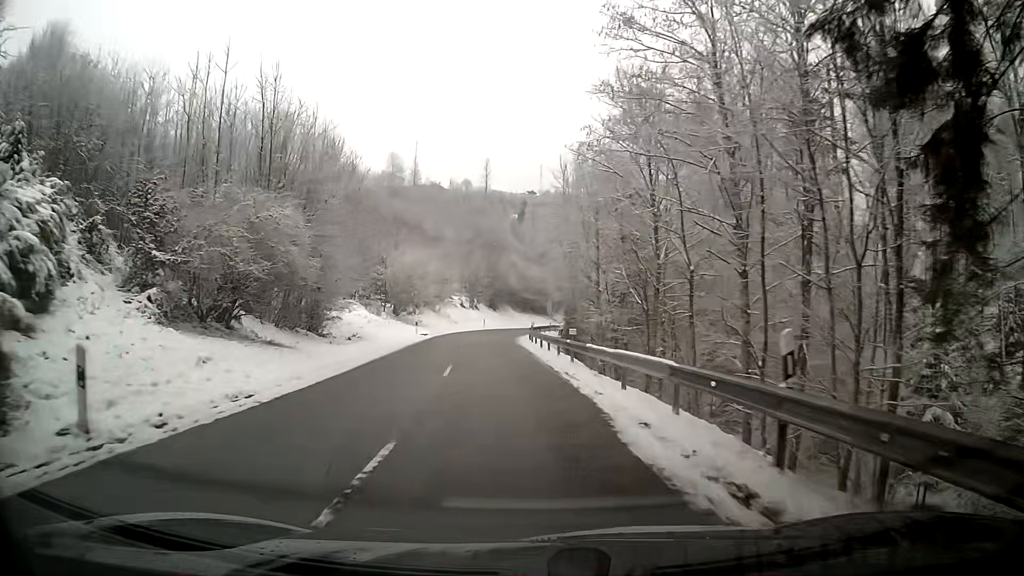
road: secondary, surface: asphalt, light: Day
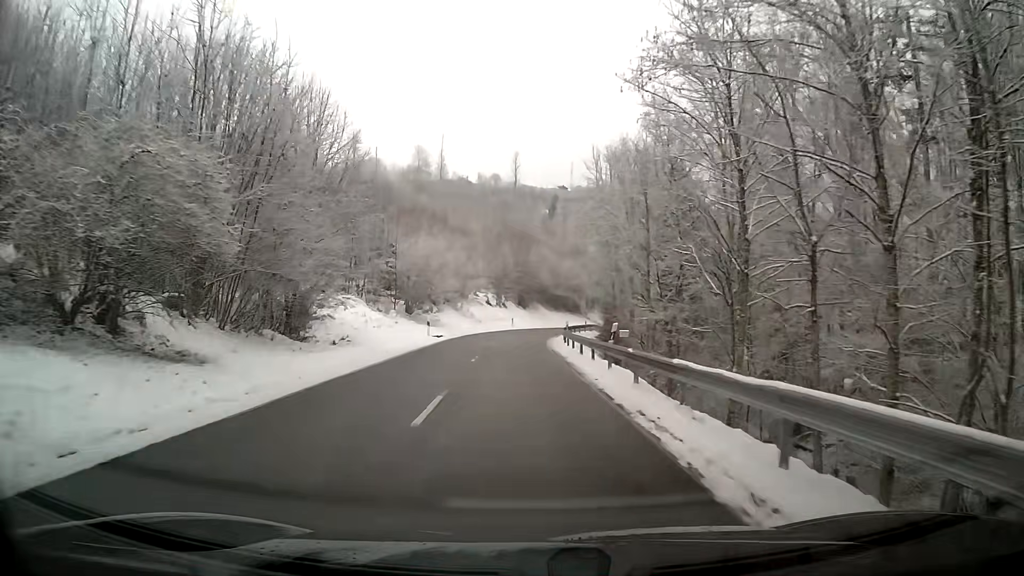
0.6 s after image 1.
(-0.1, +7.8) m; -2°
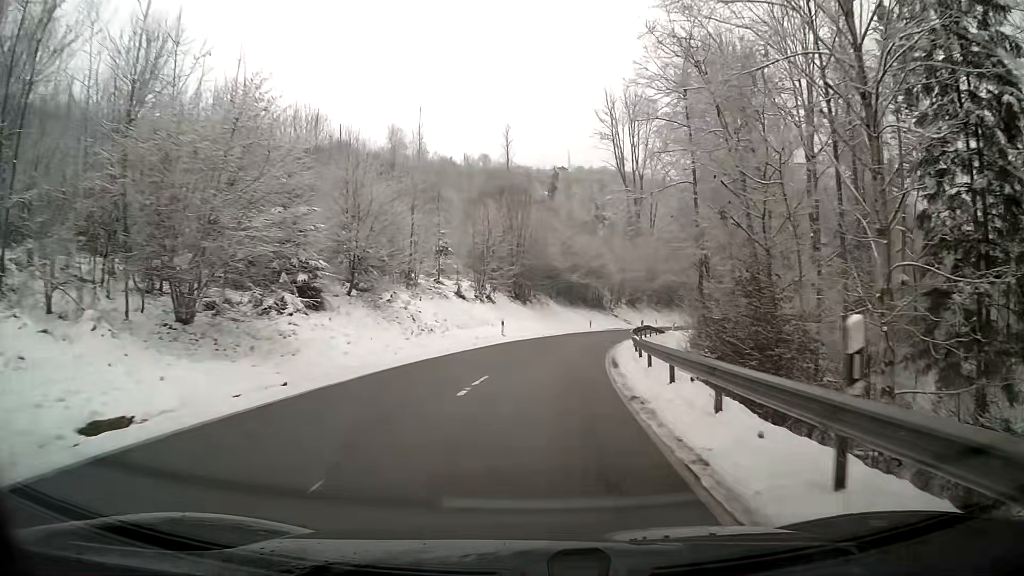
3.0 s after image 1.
(-0.4, +33.8) m; +1°
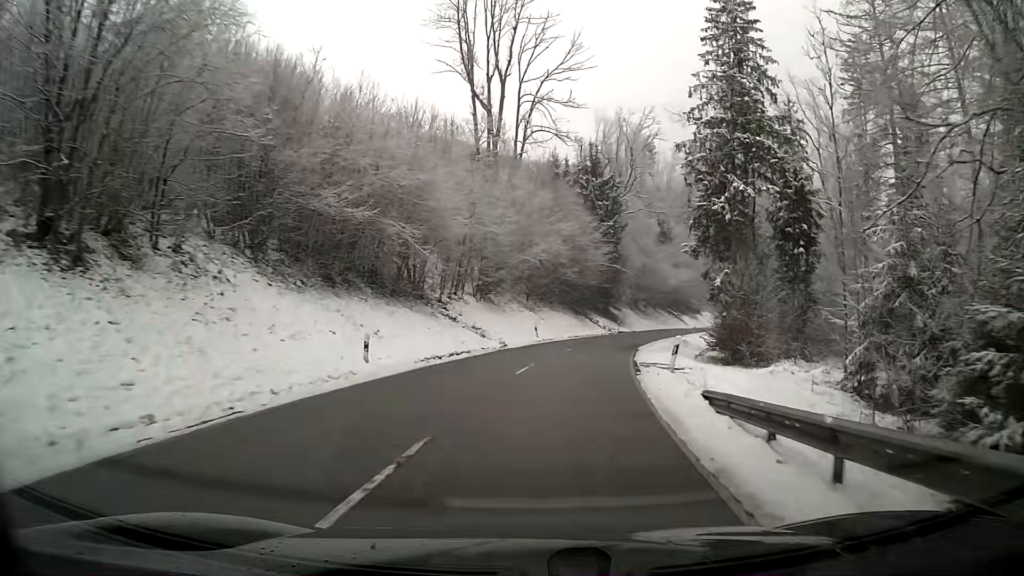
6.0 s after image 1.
(+5.3, +43.9) m; +15°
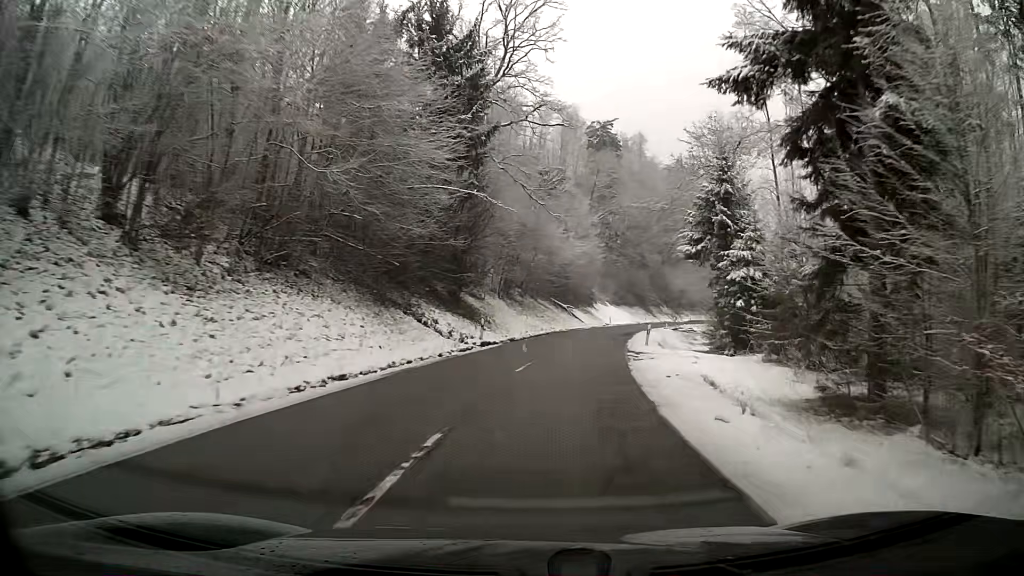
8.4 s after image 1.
(+4.0, +36.3) m; +12°
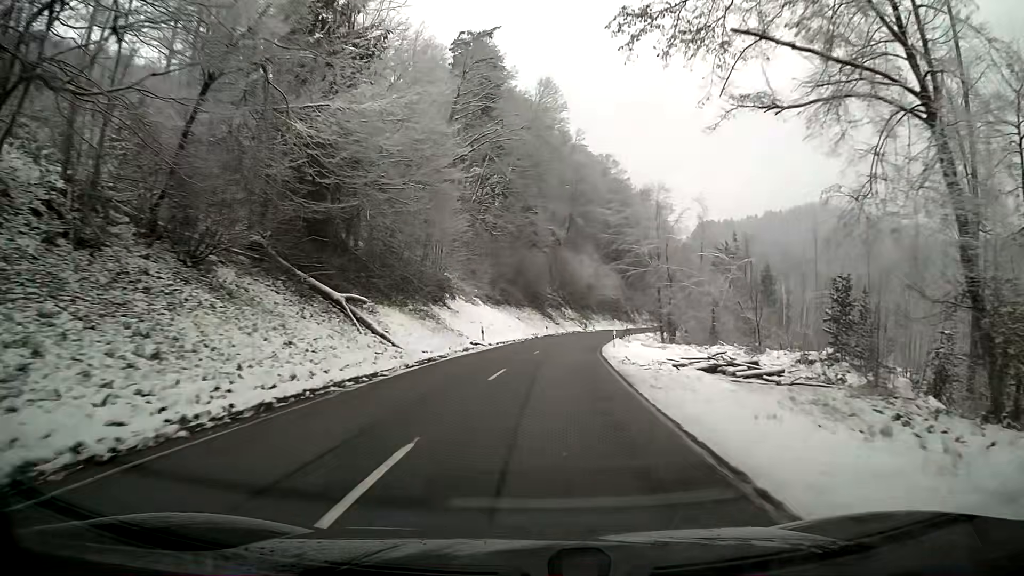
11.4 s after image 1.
(+5.1, +48.7) m; +10°
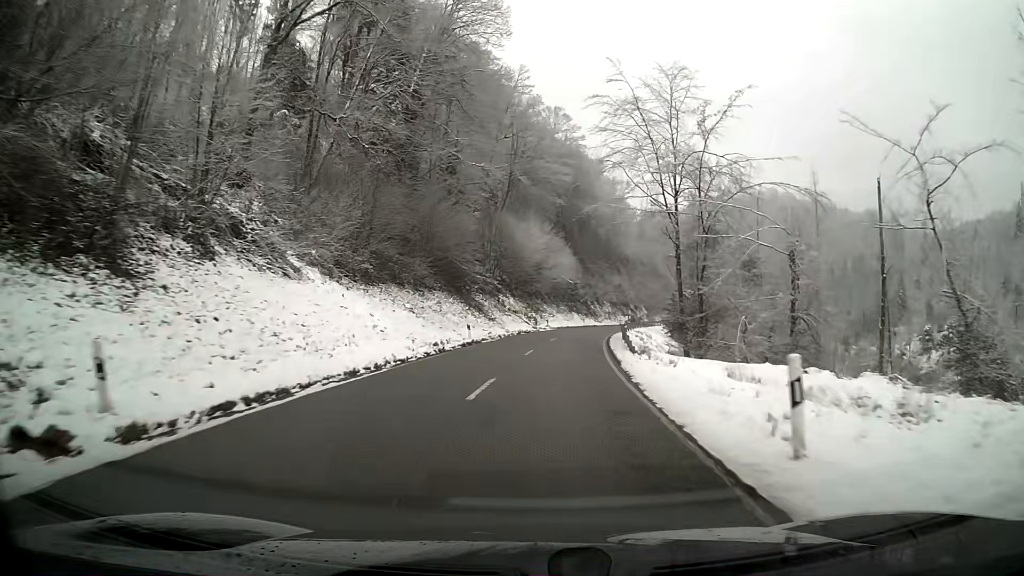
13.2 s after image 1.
(+1.4, +31.1) m; +5°
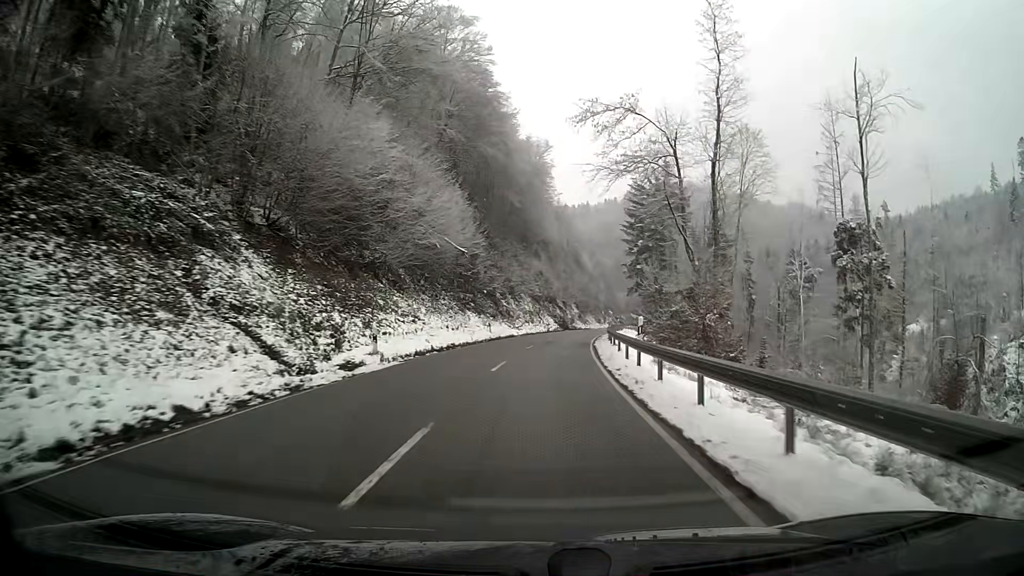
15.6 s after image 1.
(+2.7, +42.4) m; +7°
